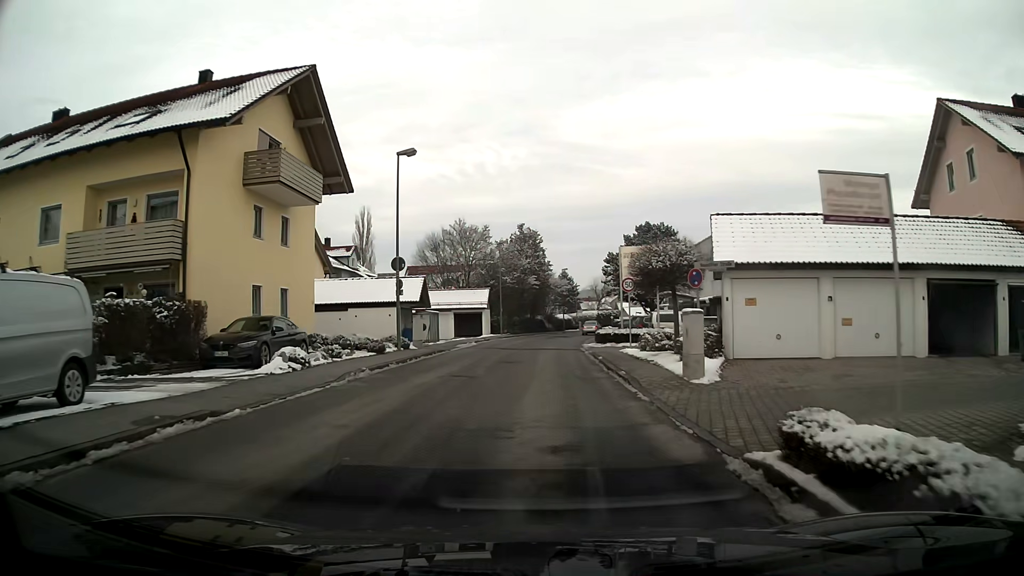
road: unclassified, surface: asphalt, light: Day
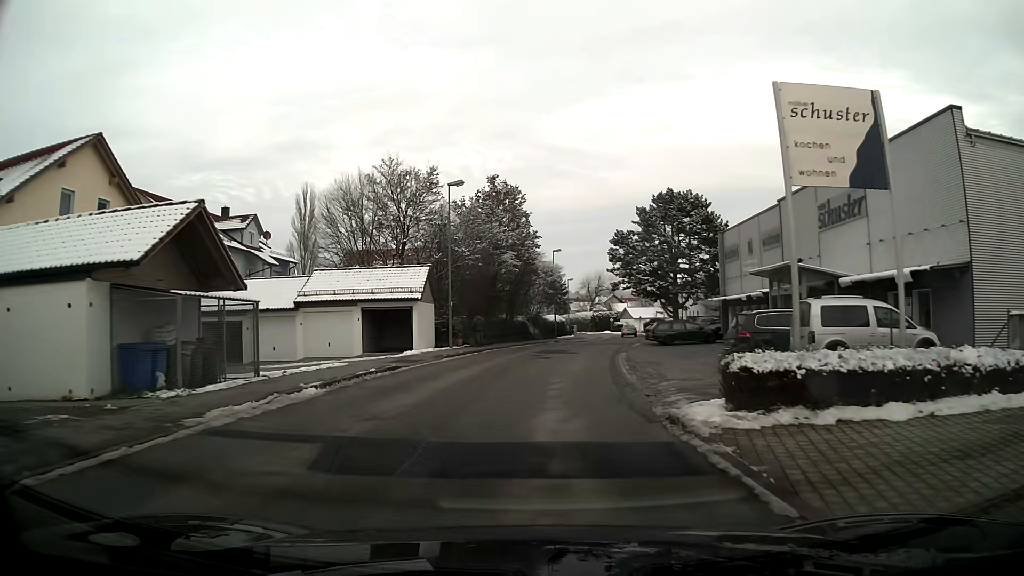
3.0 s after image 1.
(+0.5, +26.4) m; +2°
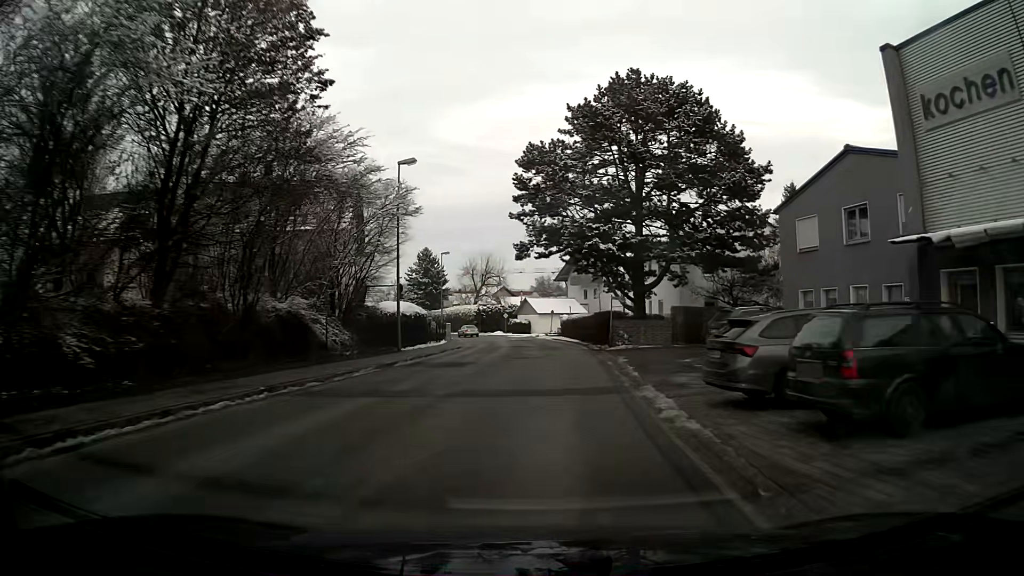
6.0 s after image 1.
(+2.3, +34.0) m; +8°
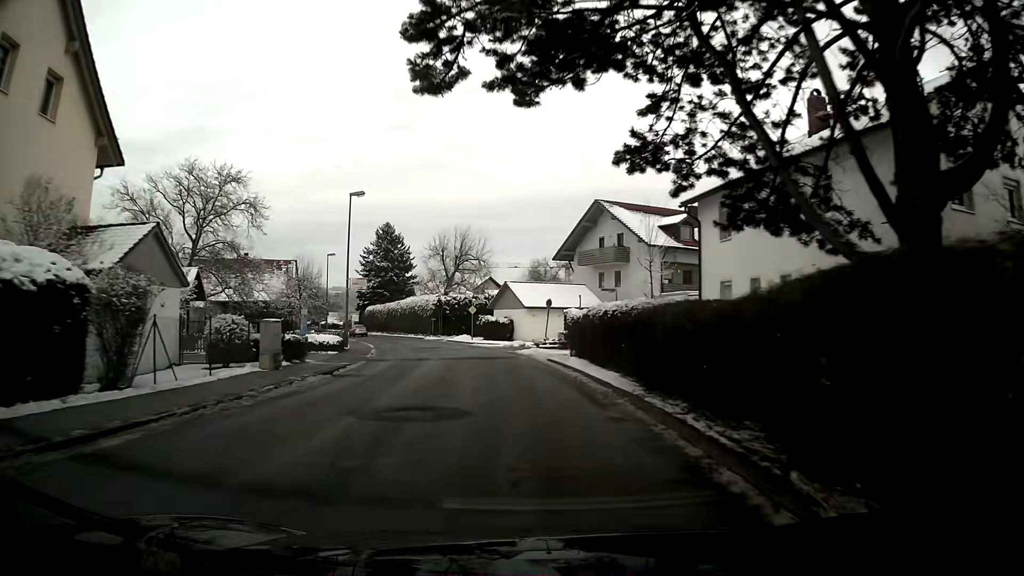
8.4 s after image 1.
(+1.3, +29.3) m; +1°
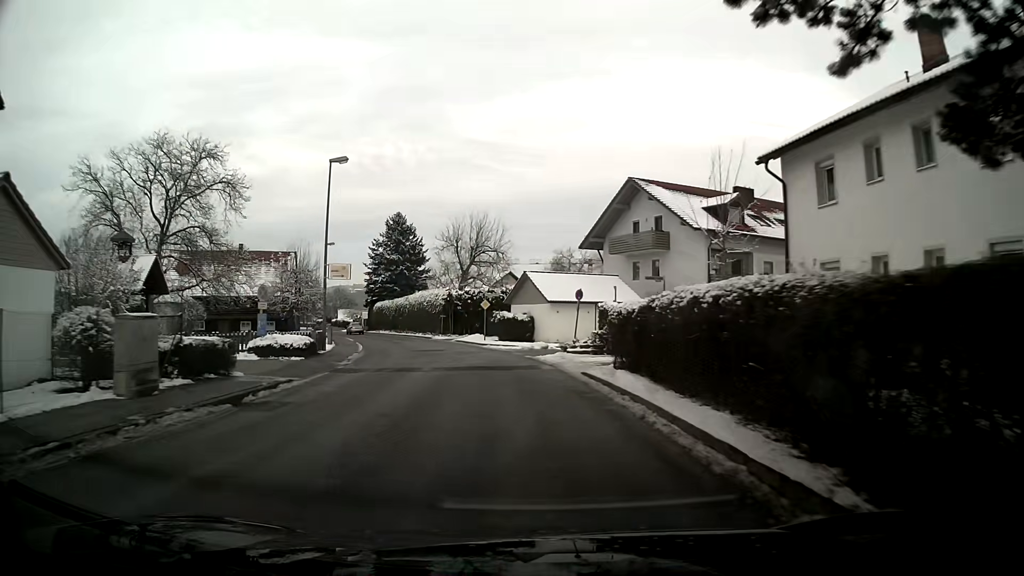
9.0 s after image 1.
(-0.1, +7.3) m; -2°
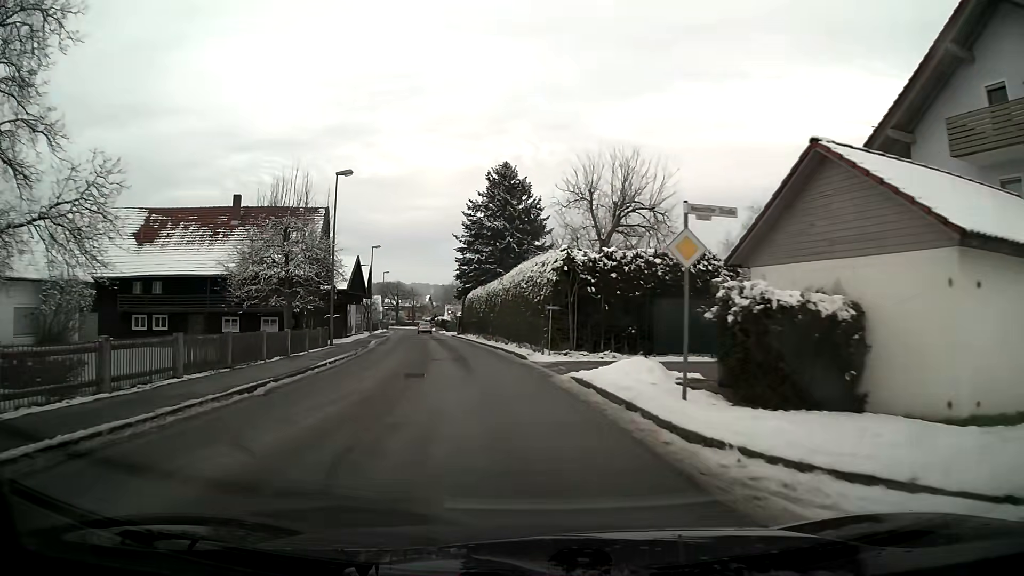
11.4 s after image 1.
(-2.7, +29.0) m; -12°
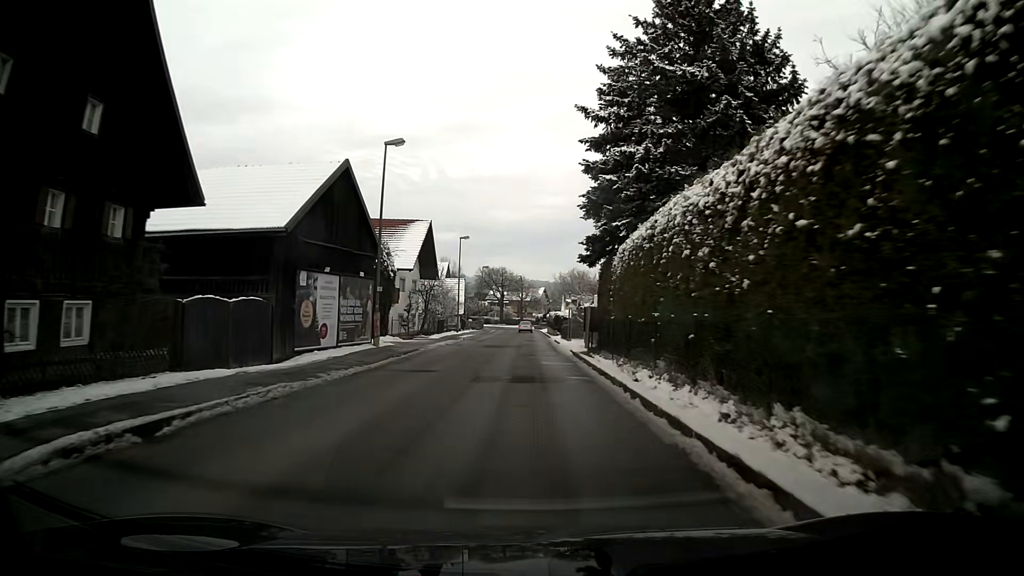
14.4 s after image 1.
(-3.9, +36.4) m; -9°
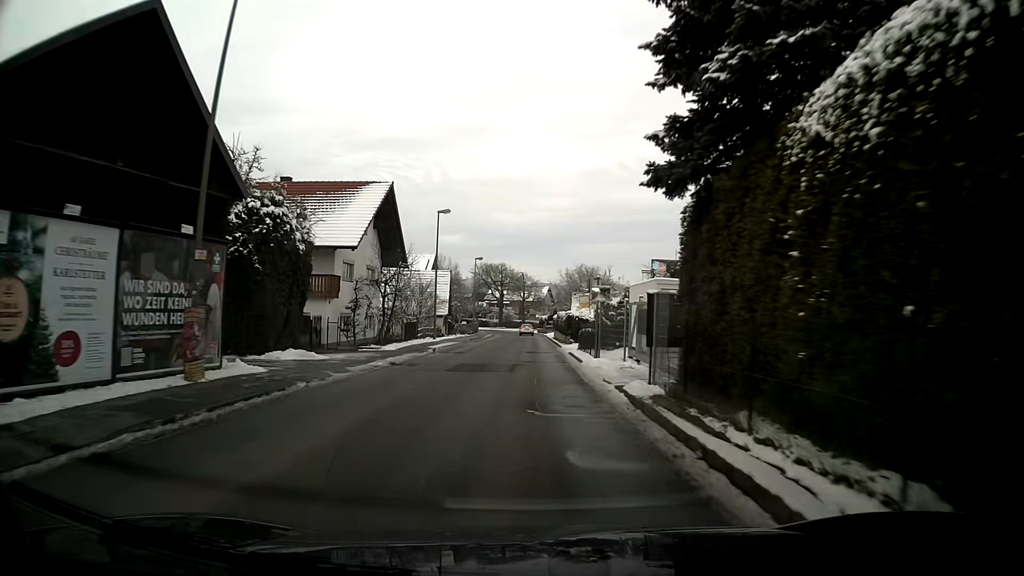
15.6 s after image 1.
(-0.1, +14.8) m; 0°
